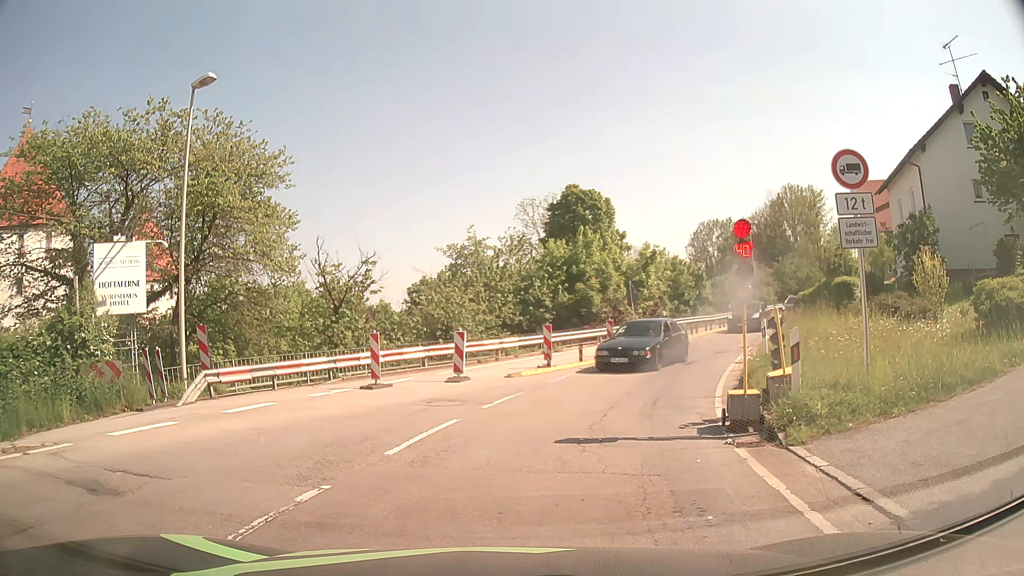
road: secondary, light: Day
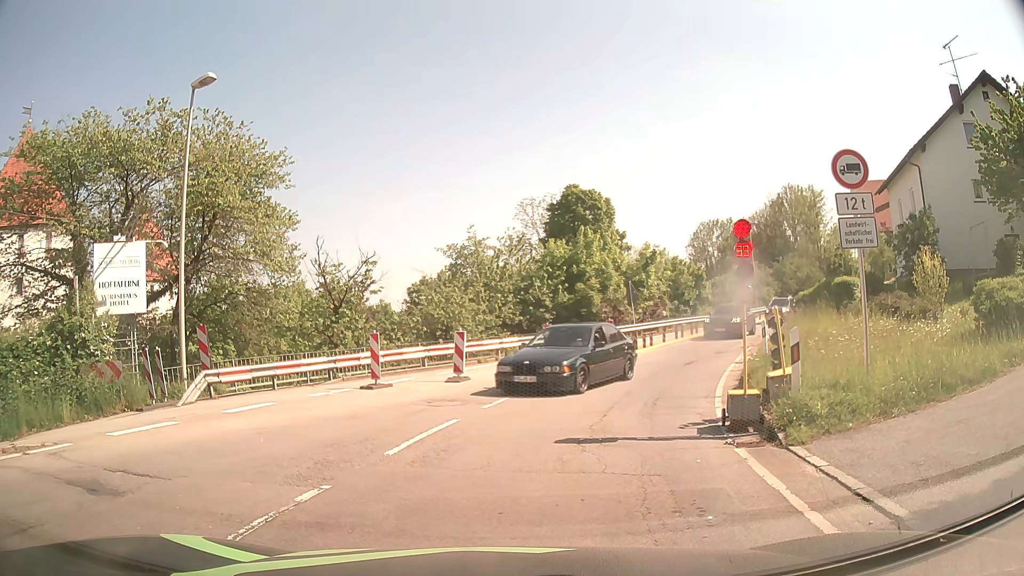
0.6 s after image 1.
(0.0, 0.0) m; 0°
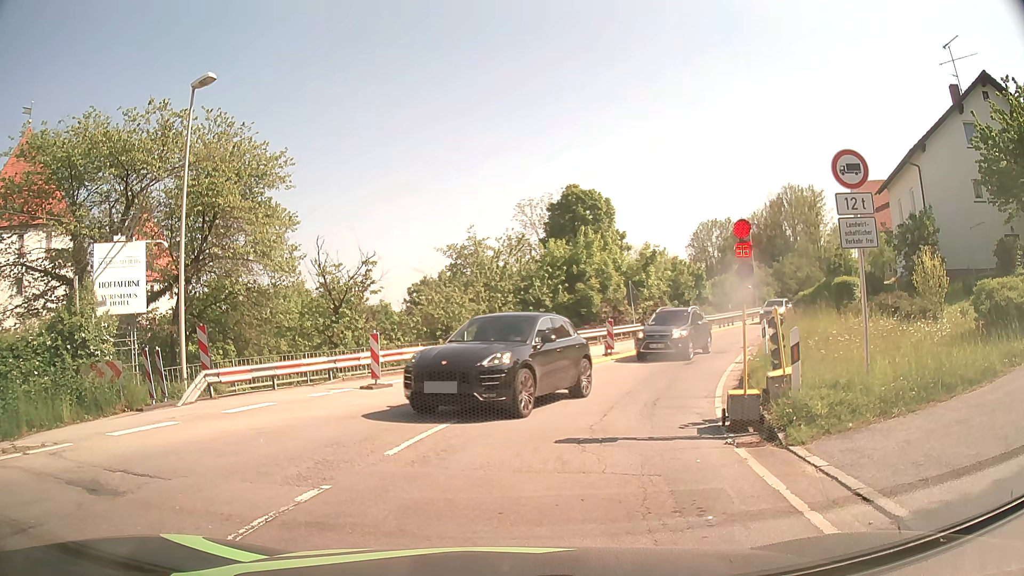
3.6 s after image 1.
(0.0, 0.0) m; 0°
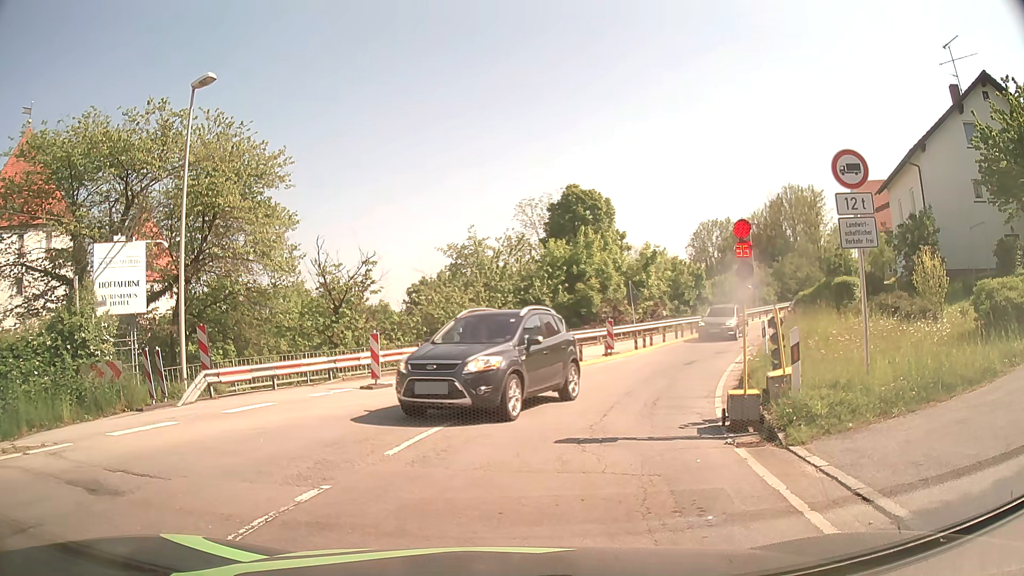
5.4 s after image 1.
(0.0, 0.0) m; 0°
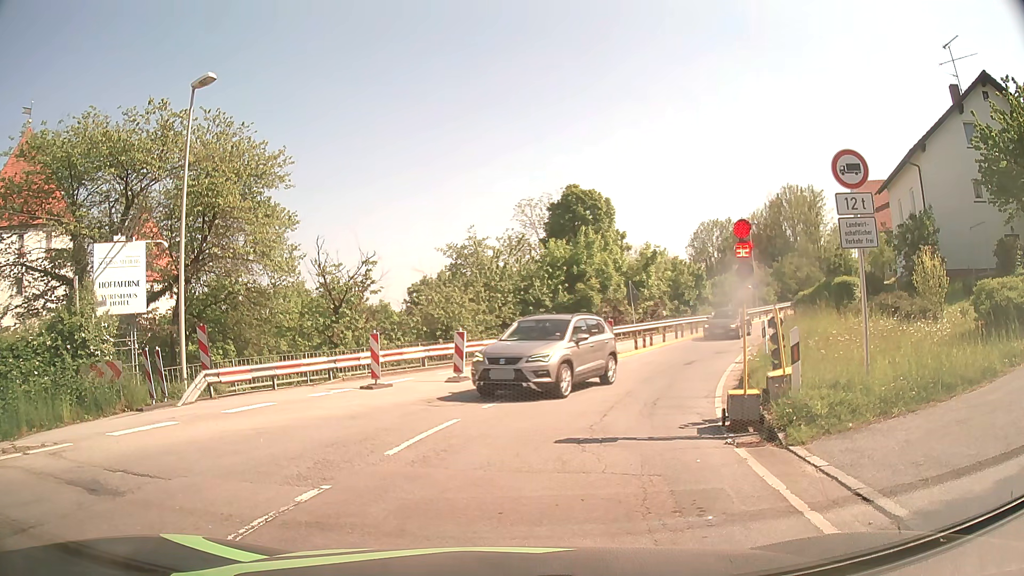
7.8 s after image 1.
(0.0, 0.0) m; 0°
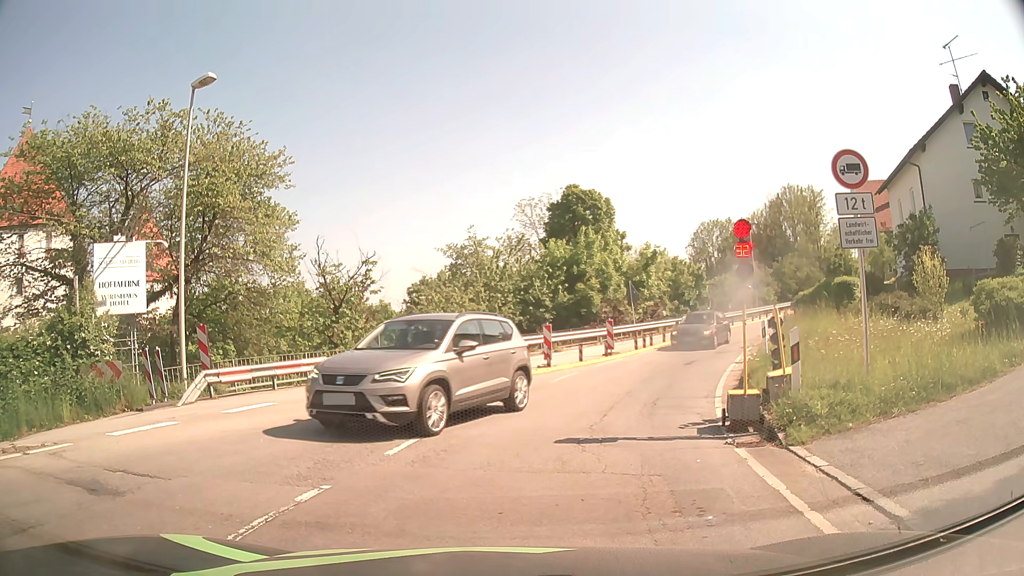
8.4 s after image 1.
(0.0, 0.0) m; 0°
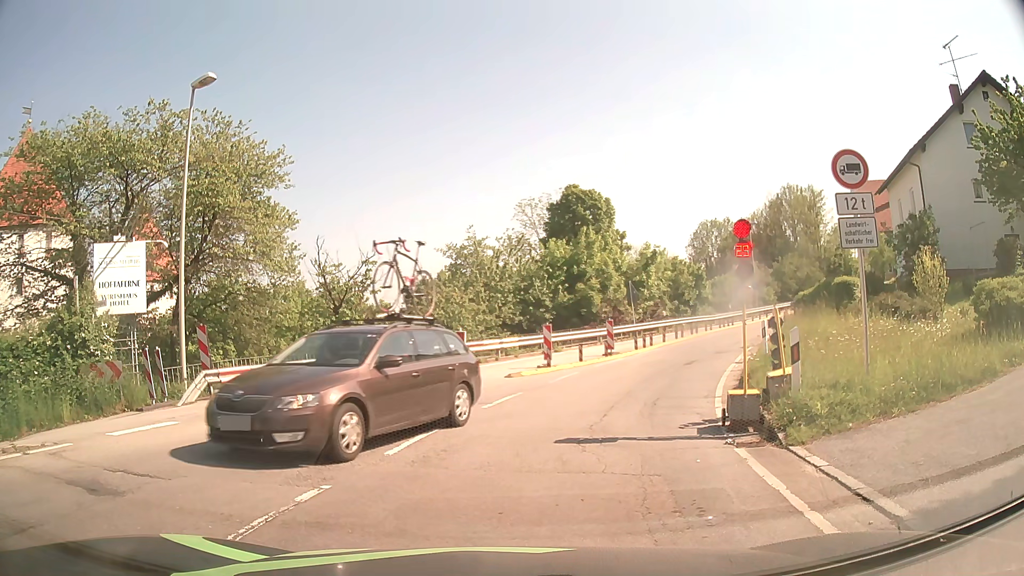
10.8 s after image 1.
(0.0, 0.0) m; 0°
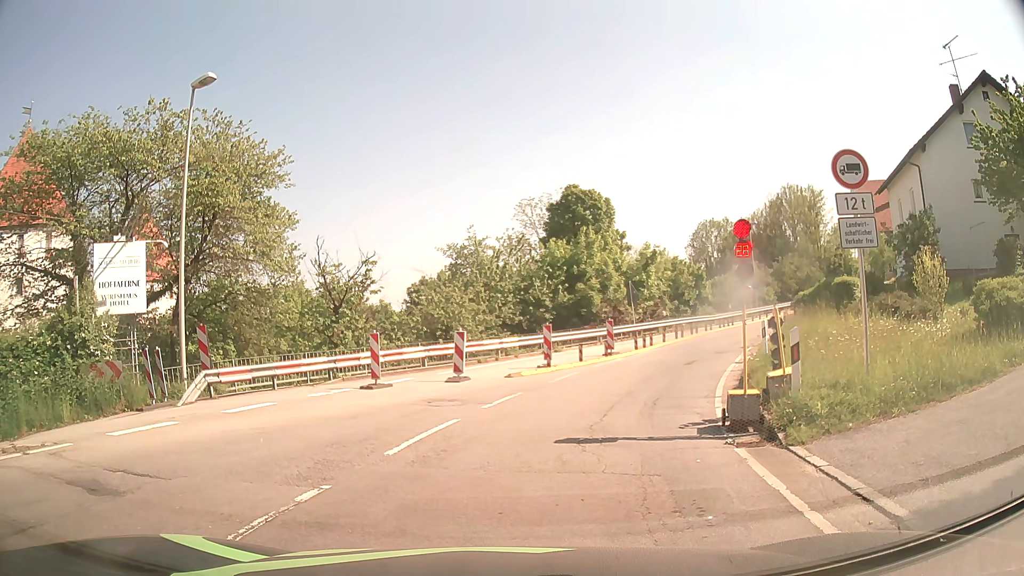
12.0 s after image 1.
(0.0, 0.0) m; 0°
(+1, +10) (+4, +19) (+9, +28) (+14, +37) (+20, +45) (+27, +52) (+33, +60) (+40, +67) (+47, +74) (+54, +81) m
